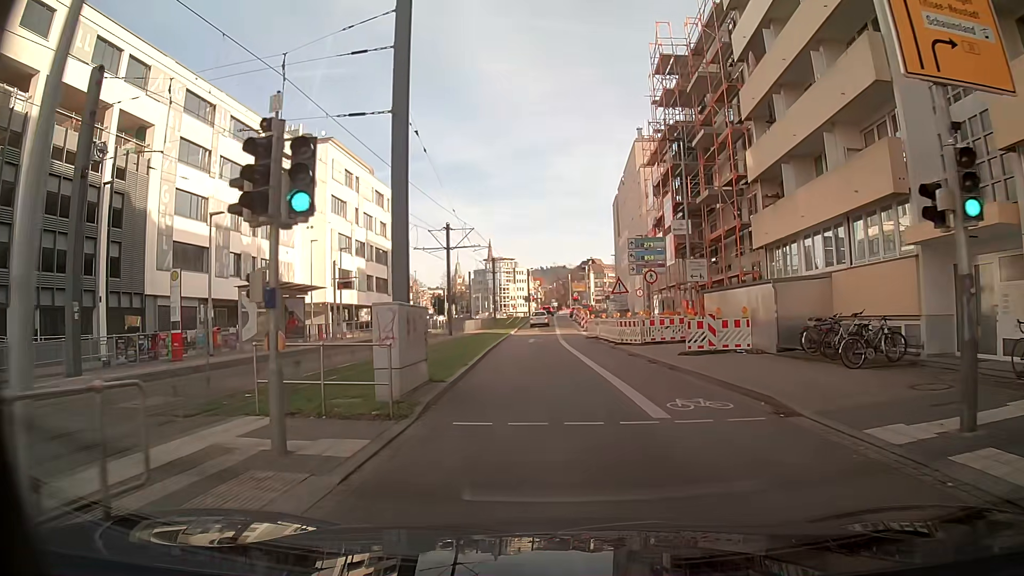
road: secondary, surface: asphalt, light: Day
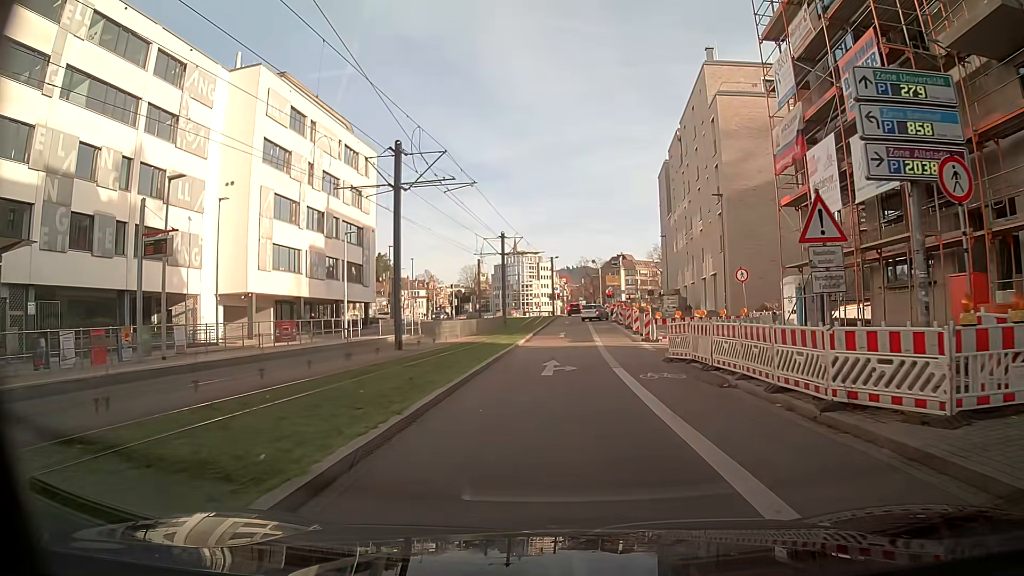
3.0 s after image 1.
(-0.4, +20.9) m; -2°
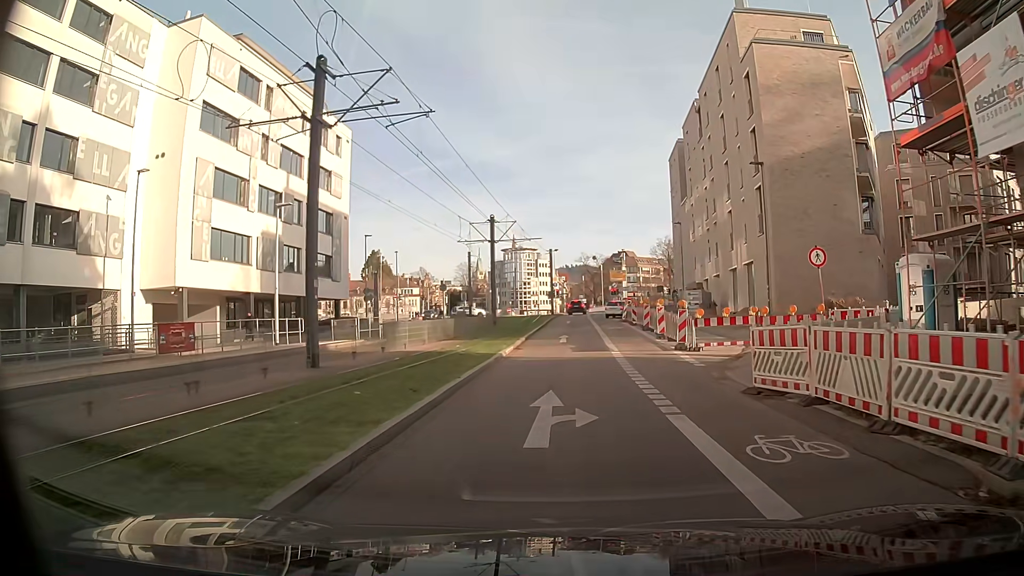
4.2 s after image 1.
(0.0, +8.4) m; 0°
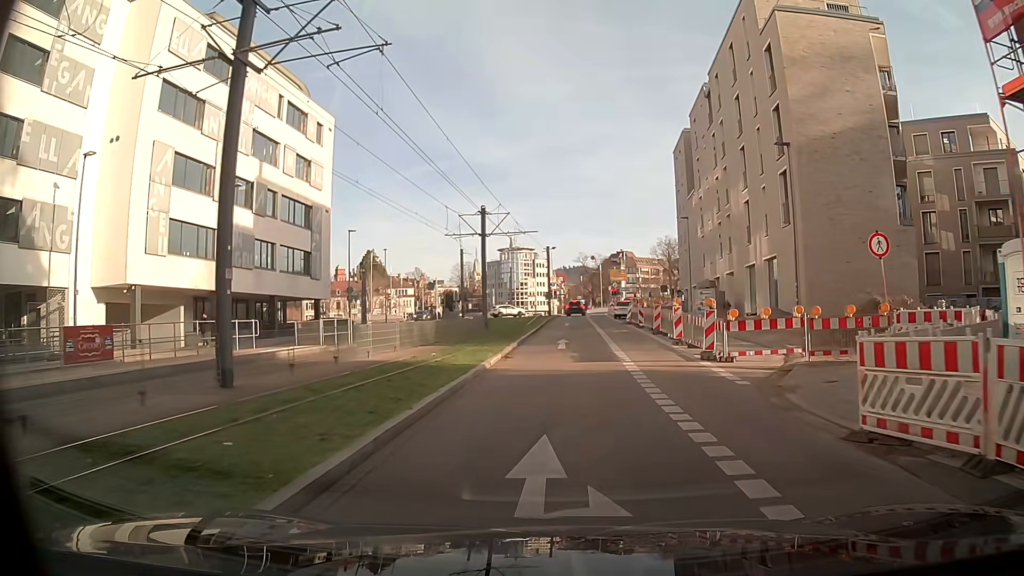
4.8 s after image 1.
(0.0, +4.2) m; +1°
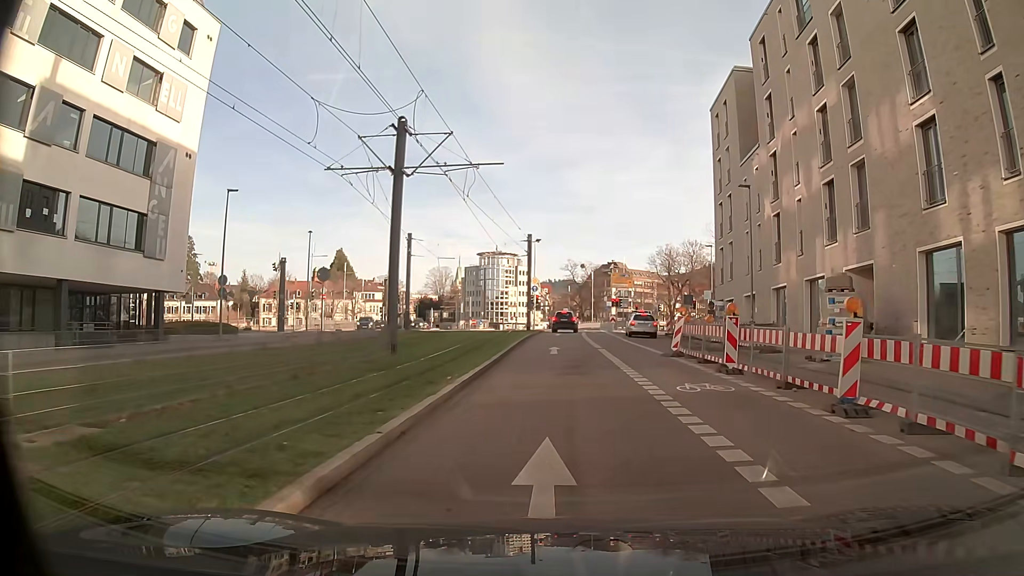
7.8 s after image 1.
(+0.3, +20.2) m; +1°
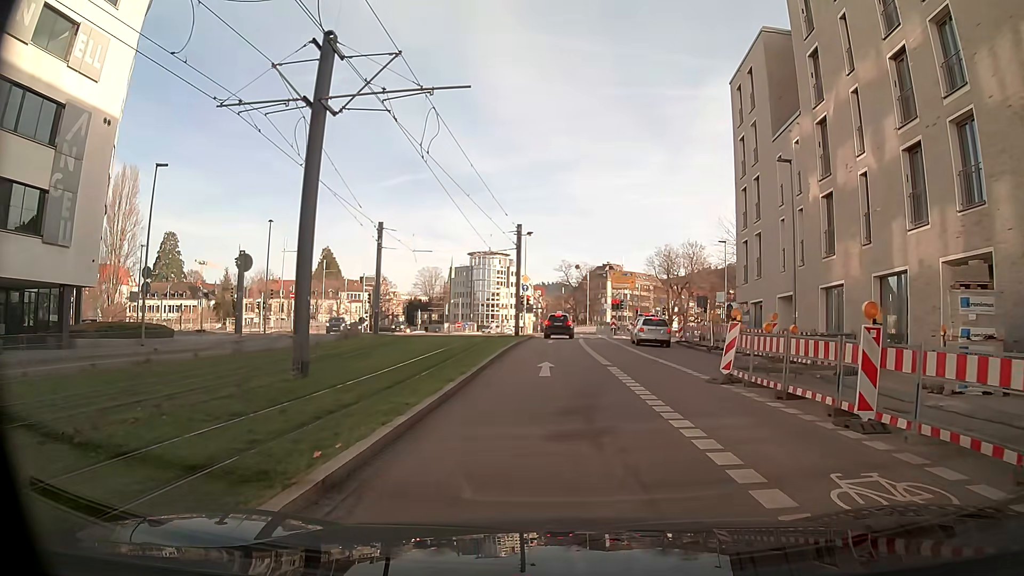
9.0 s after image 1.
(0.0, +7.0) m; +1°
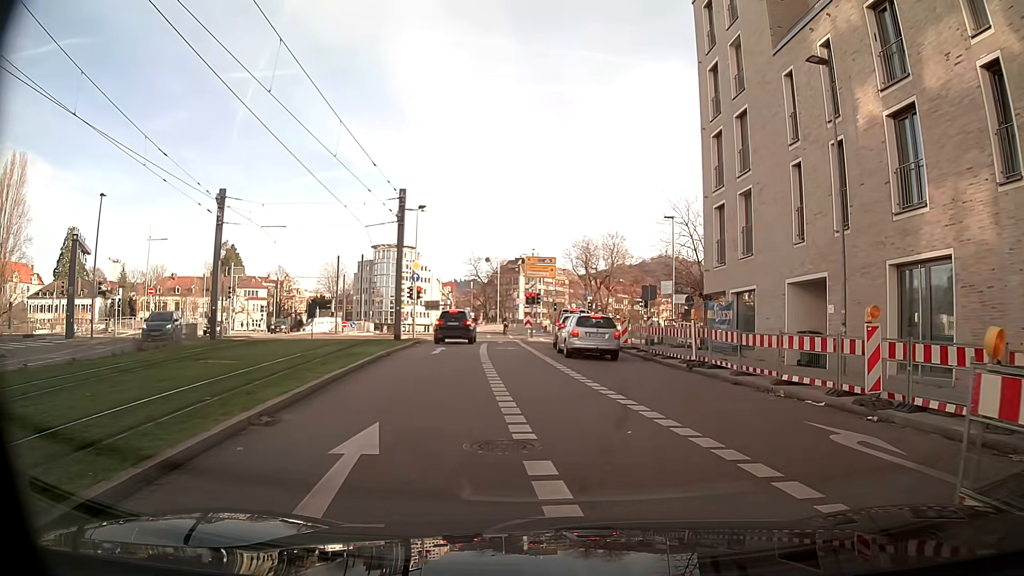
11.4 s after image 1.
(+0.7, +11.6) m; +8°
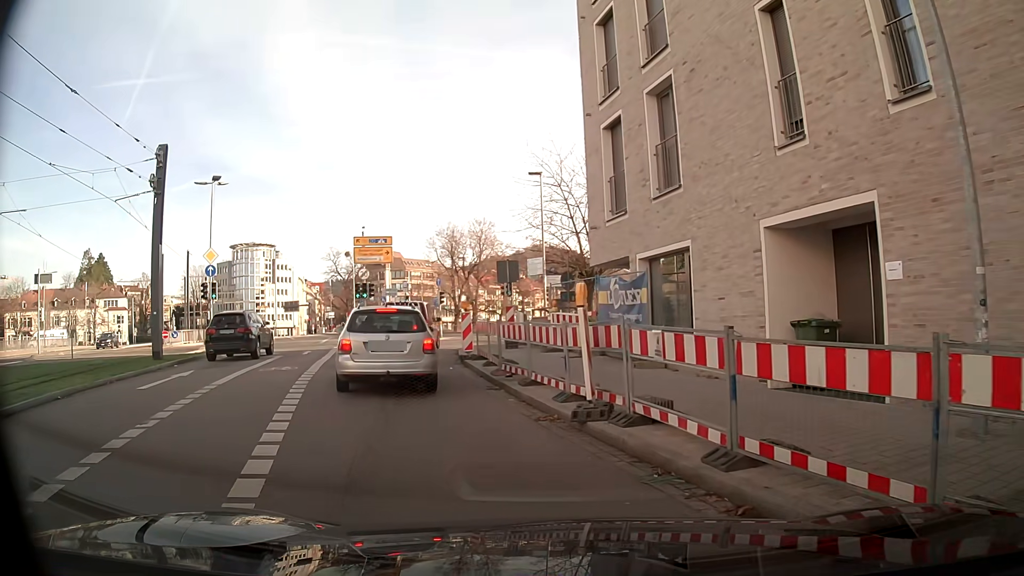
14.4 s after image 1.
(+1.4, +10.3) m; +10°
(-2, +10) (-5, +19) (-6, +29) (-4, +39) (-1, +49) (+2, +58) (+6, +67) (+12, +76) (+18, +84) (+24, +92) m
